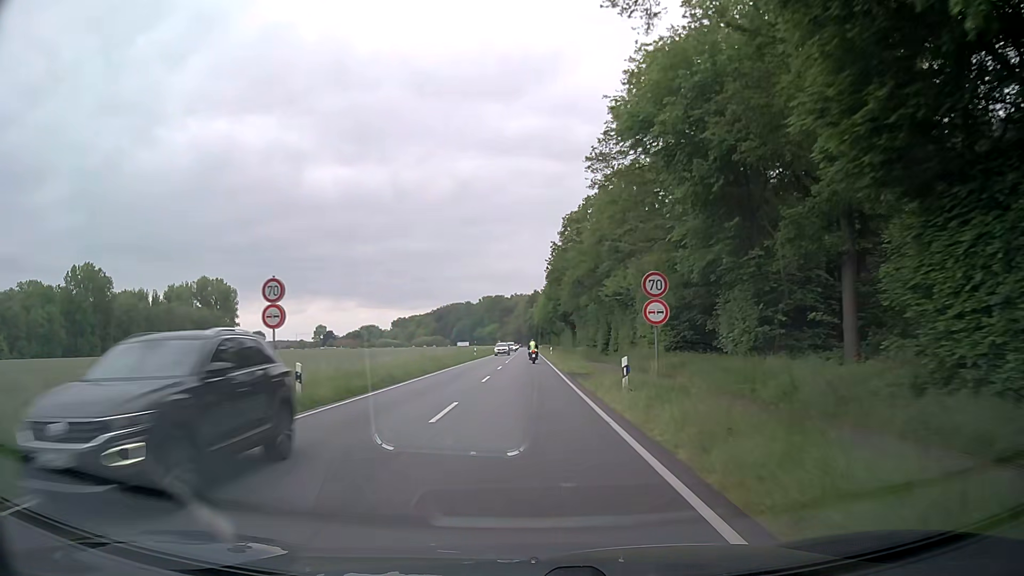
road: primary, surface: asphalt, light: Day
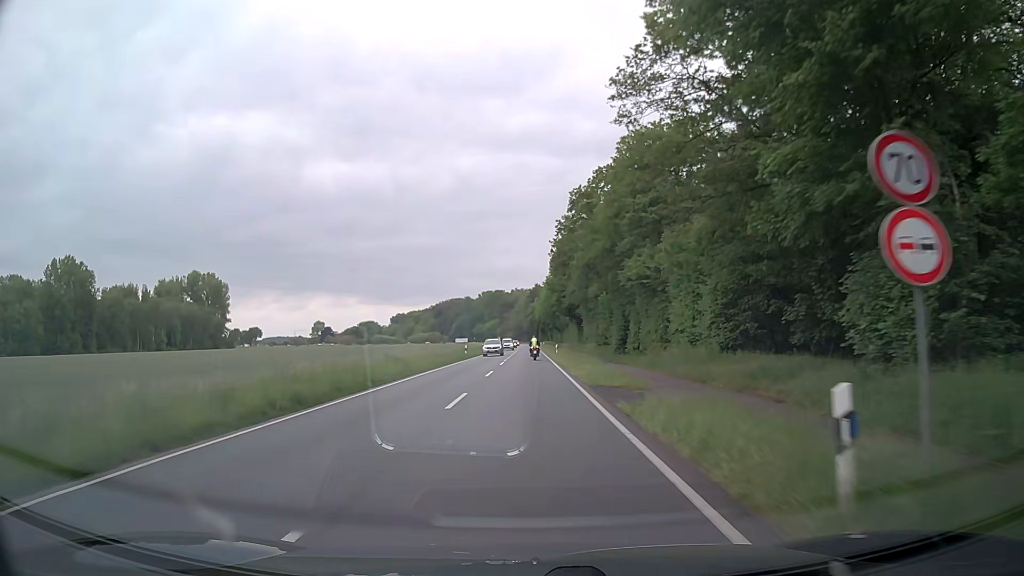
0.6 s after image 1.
(-0.1, +10.9) m; 0°
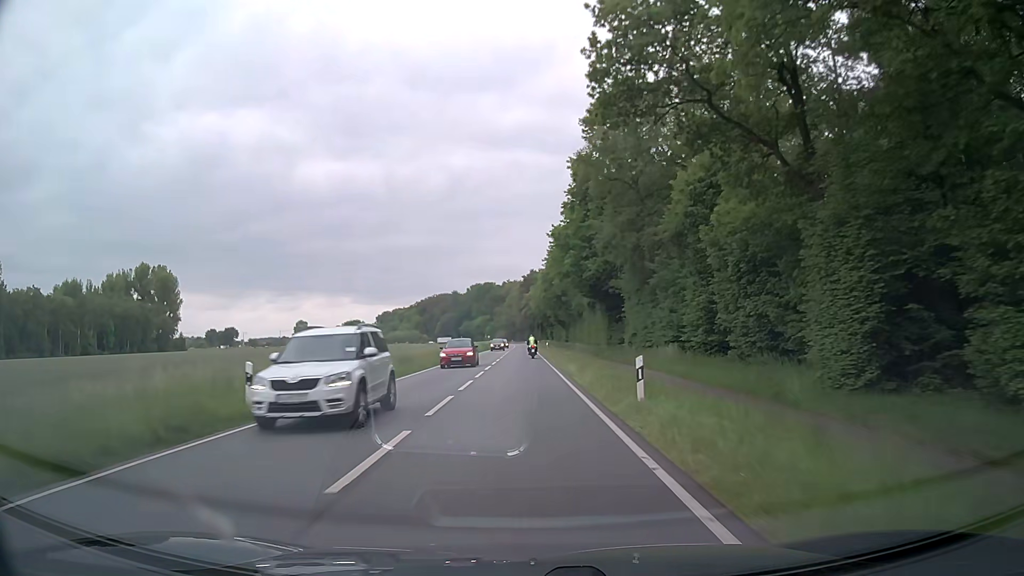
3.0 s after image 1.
(0.0, +43.7) m; 0°
(0, +10) (0, +20) (0, +30) (0, +40) (0, +50) (0, +60) (0, +70) (0, +80) (0, +90) (0, +100) m
